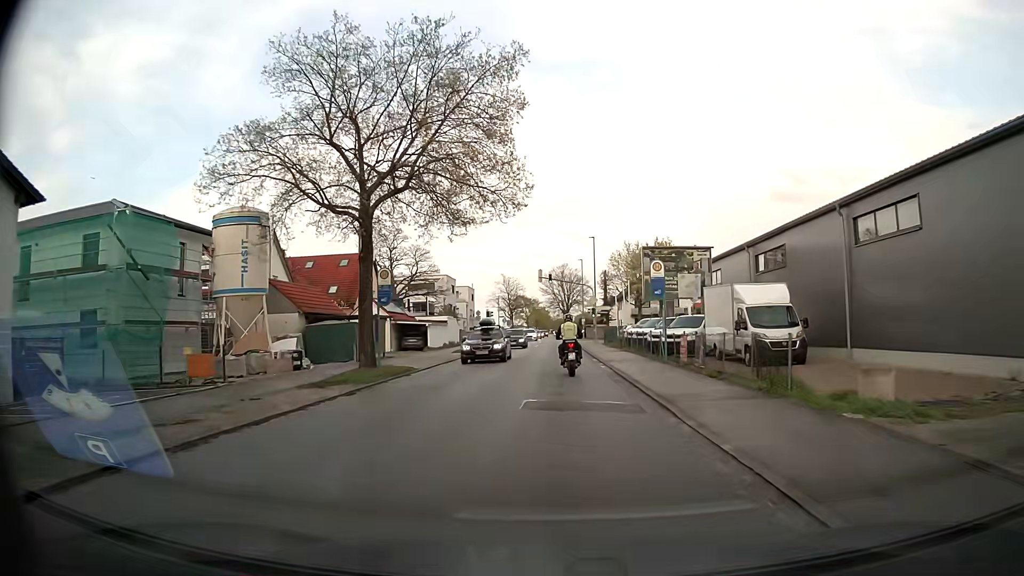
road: secondary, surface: asphalt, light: Day
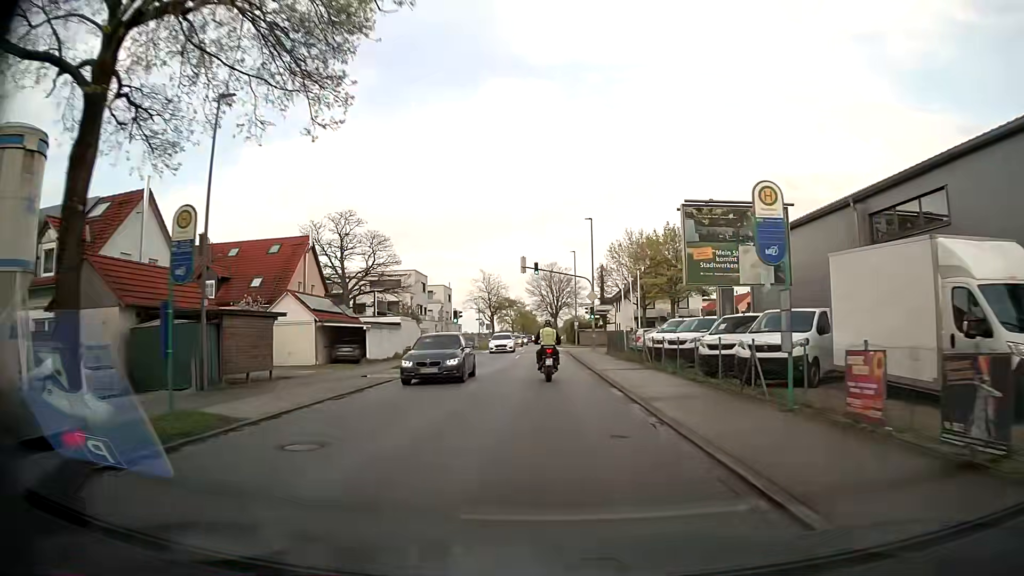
(+0.2, +13.9) m; +2°
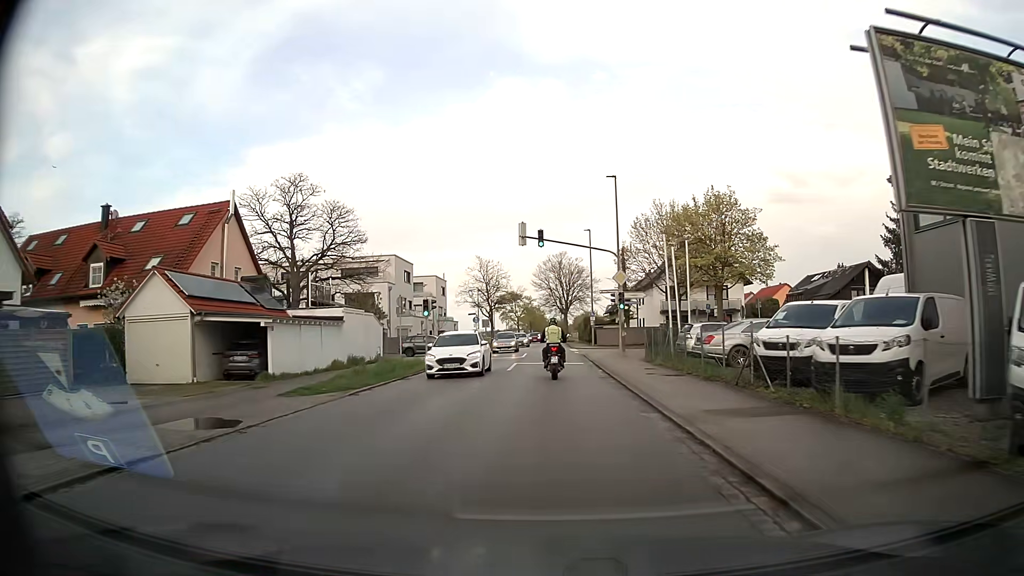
(-0.1, +14.0) m; -1°
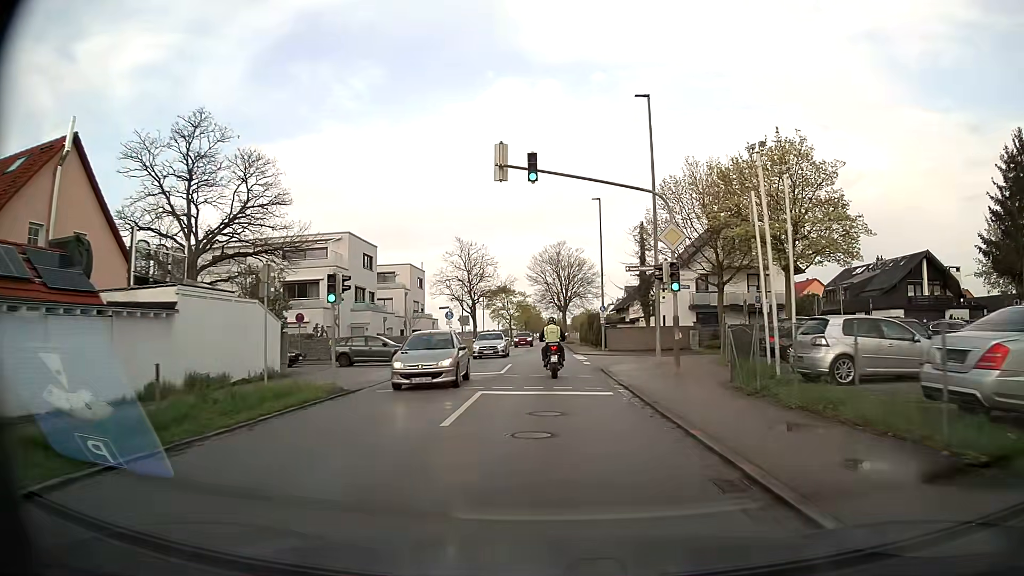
(-0.1, +14.3) m; 0°
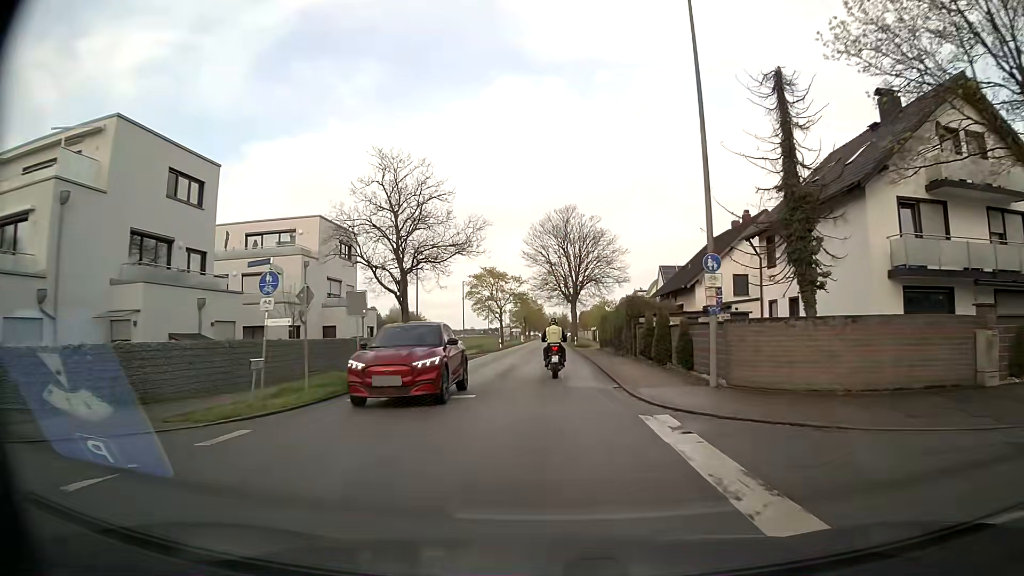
(-0.2, +29.7) m; -1°
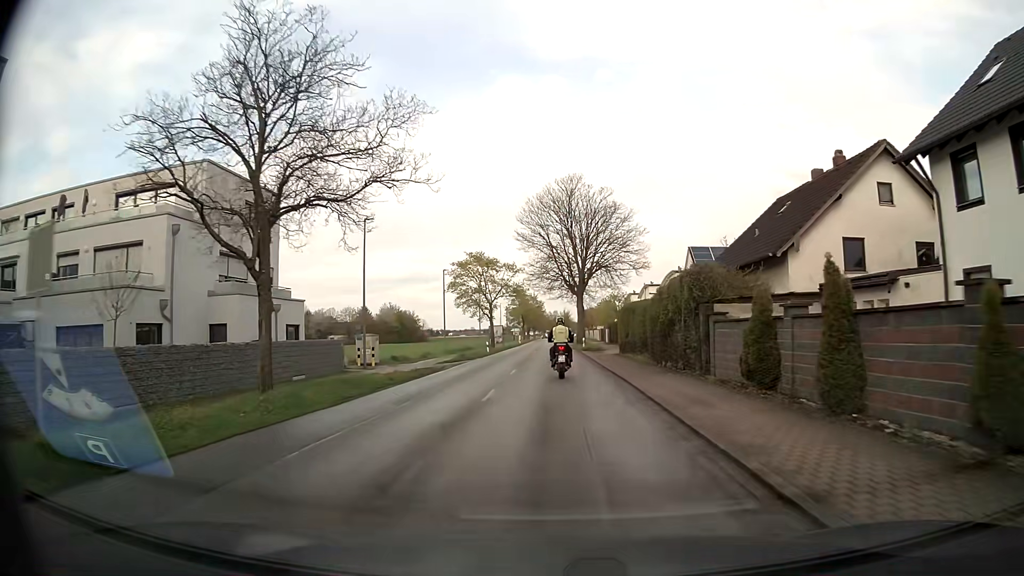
(0.0, +15.2) m; 0°
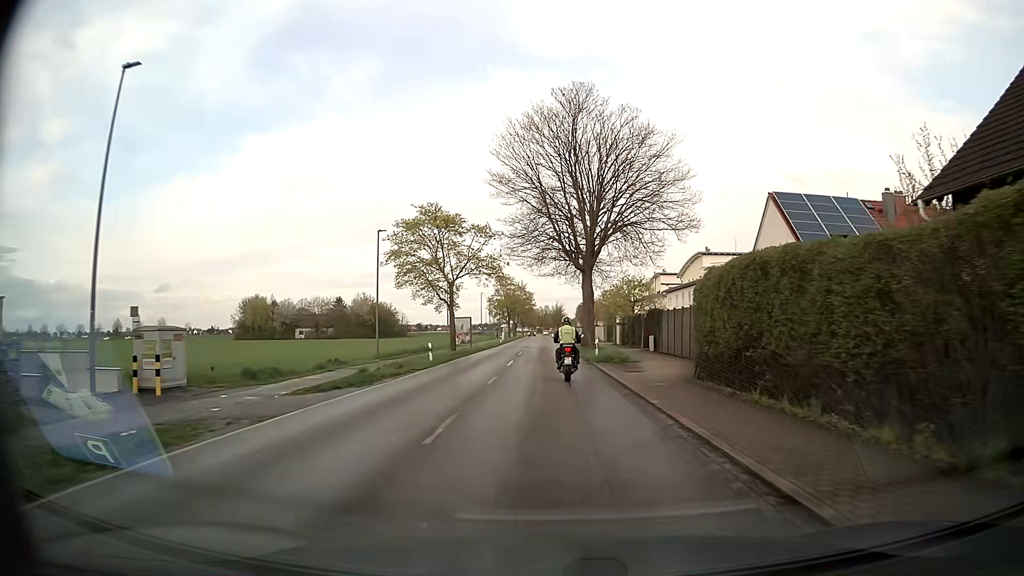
(0.0, +23.2) m; +1°
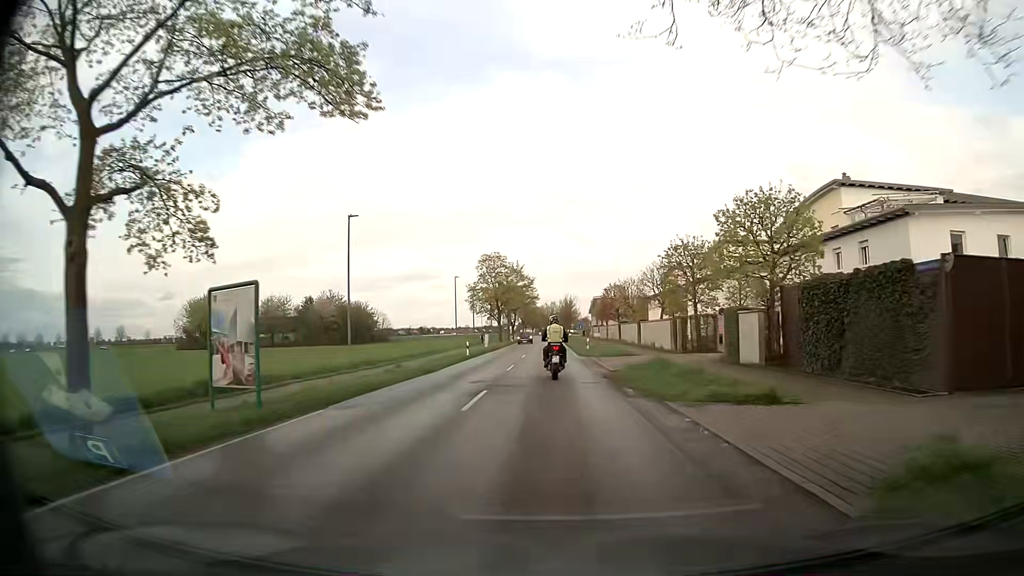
(-0.4, +38.8) m; -1°
(0, +10) (0, +20) (0, +30) (0, +40) (0, +50) (0, +60) (0, +70) (0, +80) (0, +90) (0, +100) m
